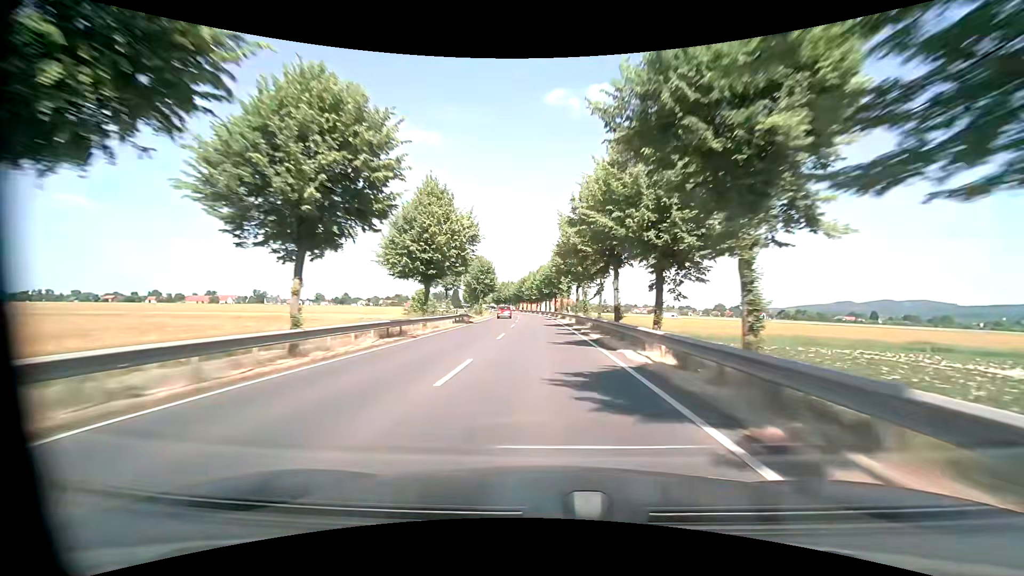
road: primary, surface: asphalt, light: Day
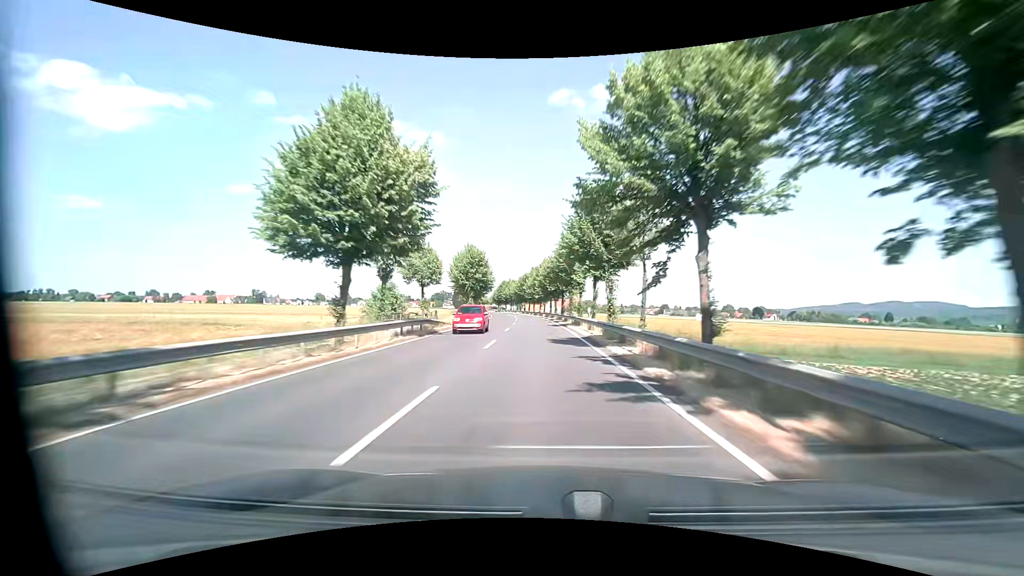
(-0.1, +15.8) m; -1°
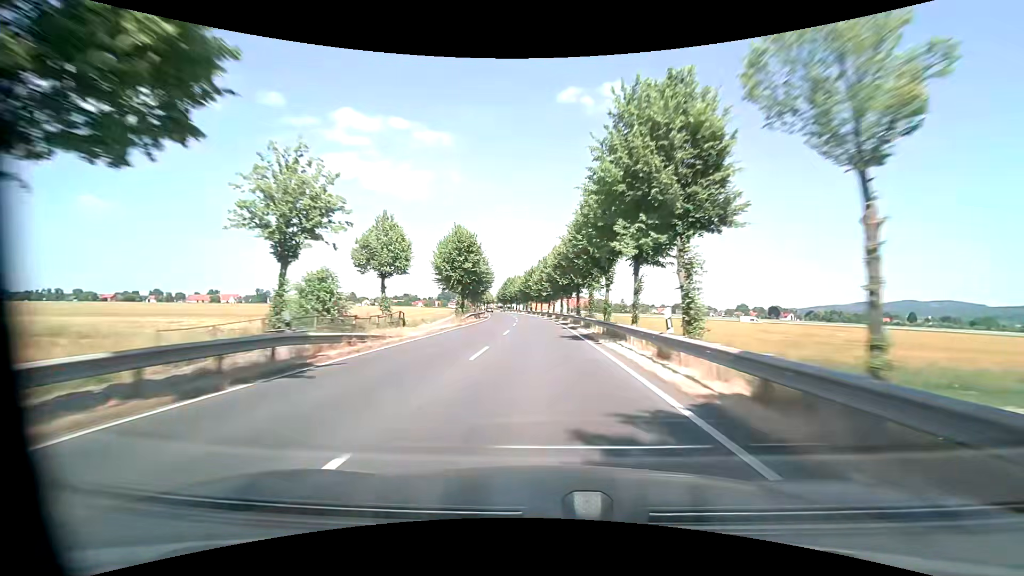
(-0.1, +15.8) m; -1°
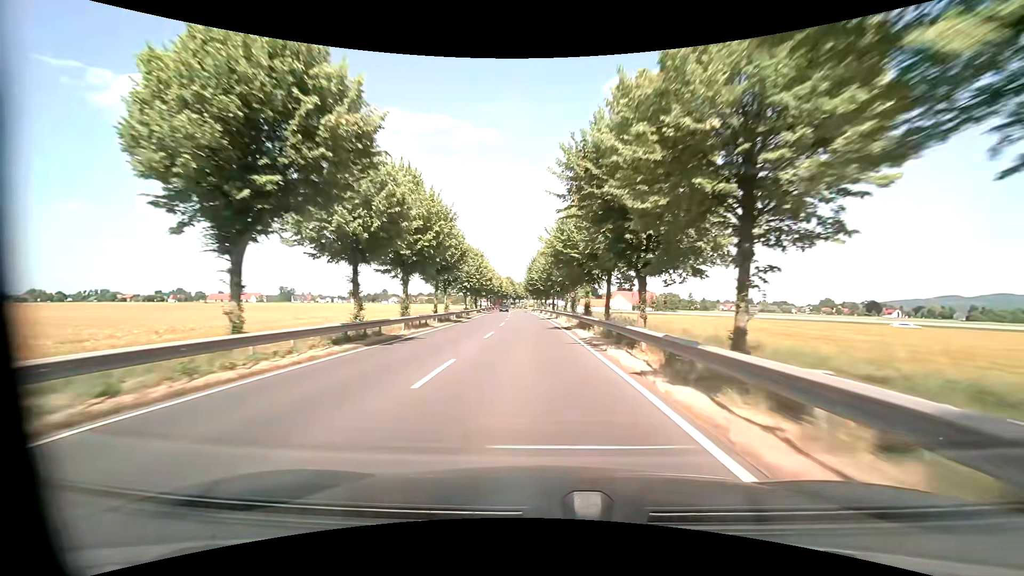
(-2.8, +75.6) m; -5°
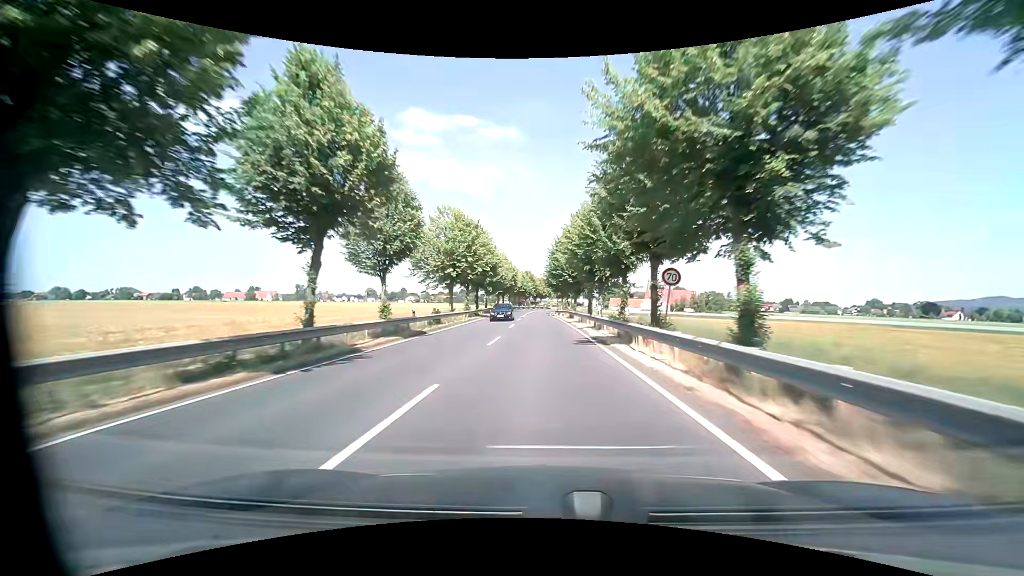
(-1.0, +27.3) m; -3°
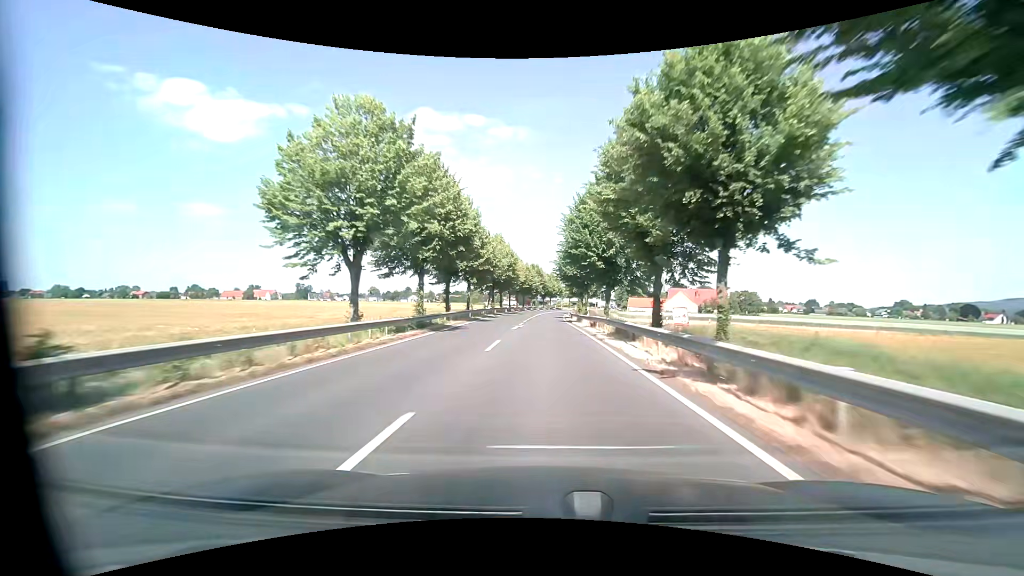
(-0.4, +25.7) m; -2°
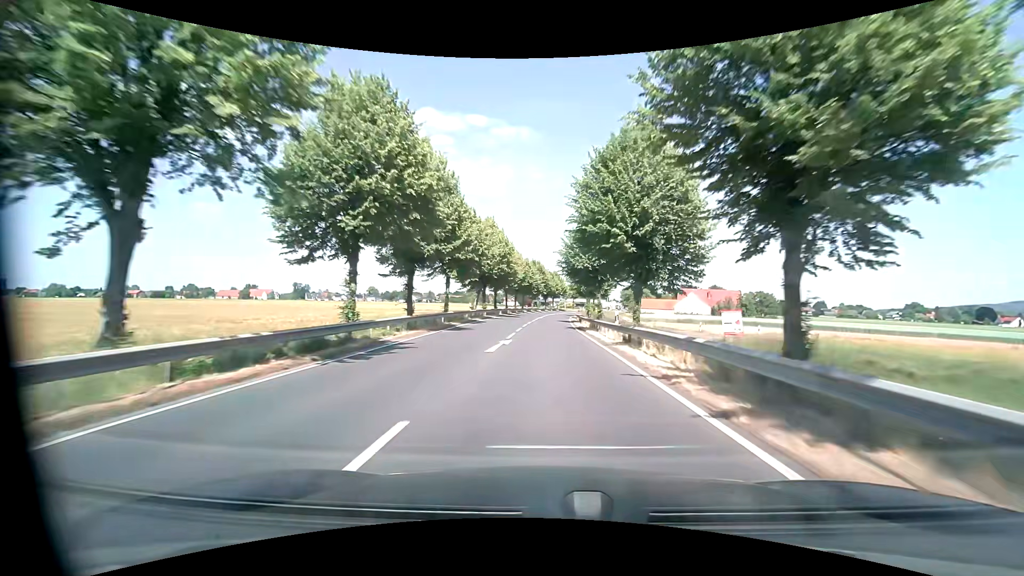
(0.0, +12.2) m; 0°
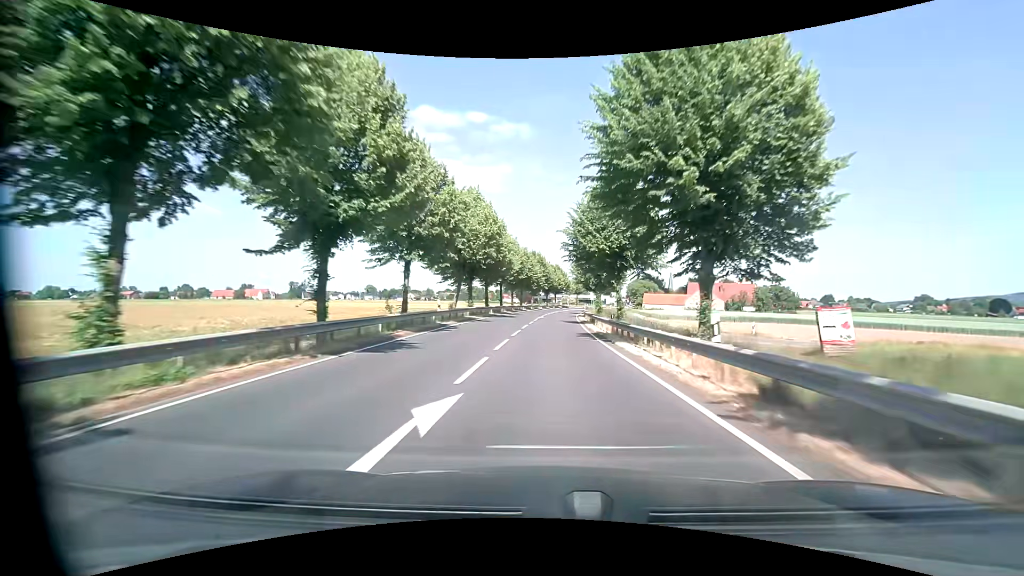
(0.0, +11.8) m; 0°
(0, +10) (0, +20) (0, +30) (+1, +40) (+1, +50) (+2, +60) (+3, +70) (+4, +80) (+5, +90) (+6, +100) m
